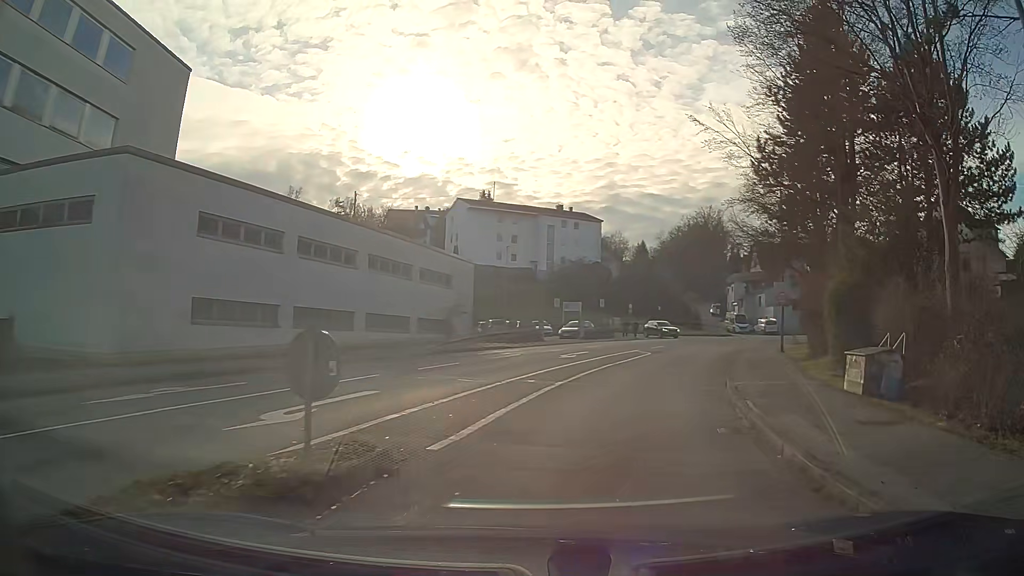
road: residential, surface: asphalt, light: Day
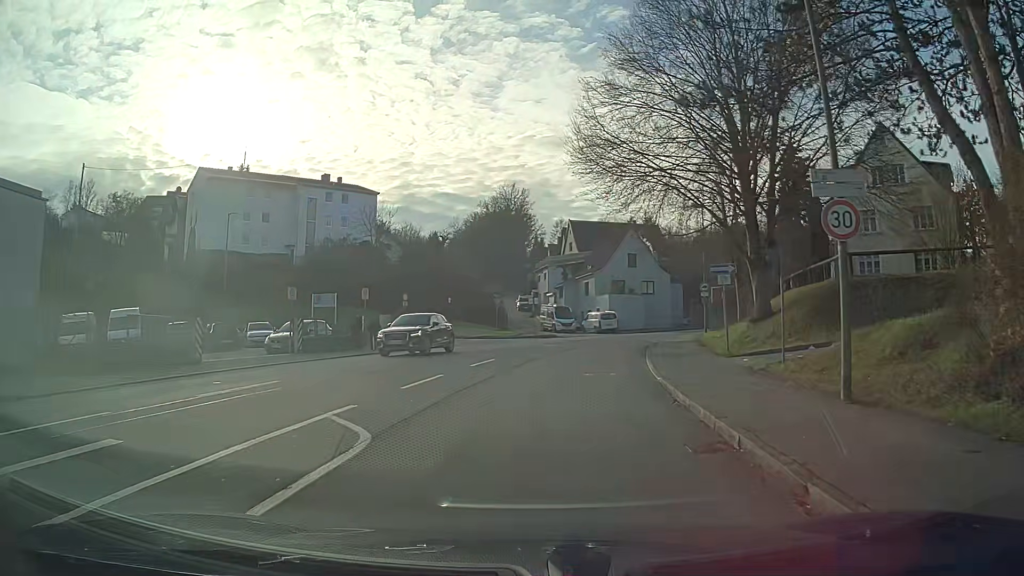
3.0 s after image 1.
(+3.3, +23.1) m; +14°
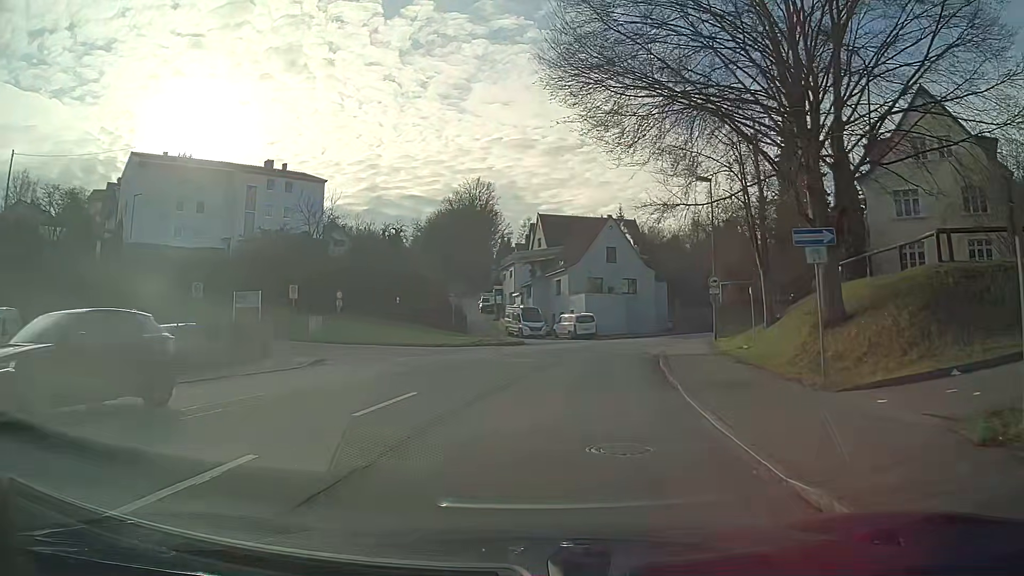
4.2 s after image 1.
(+0.2, +9.1) m; +3°
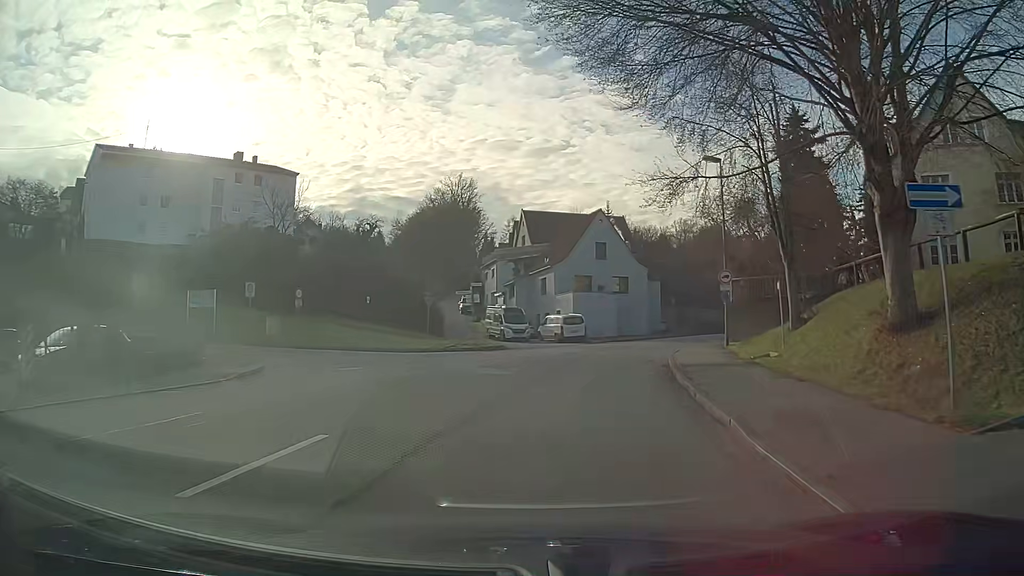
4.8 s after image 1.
(+0.1, +4.5) m; +2°
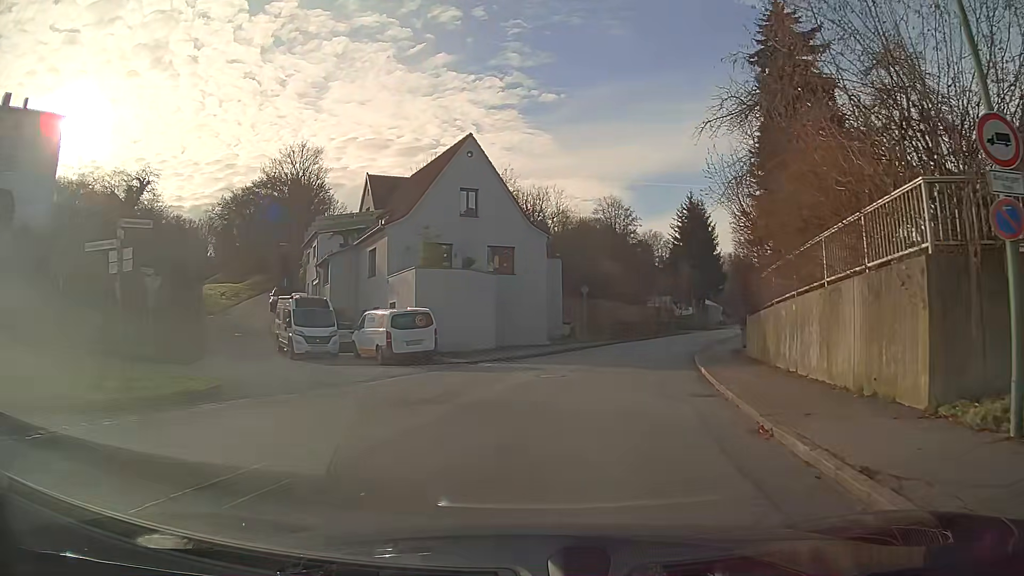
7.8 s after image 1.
(+2.2, +22.4) m; +12°
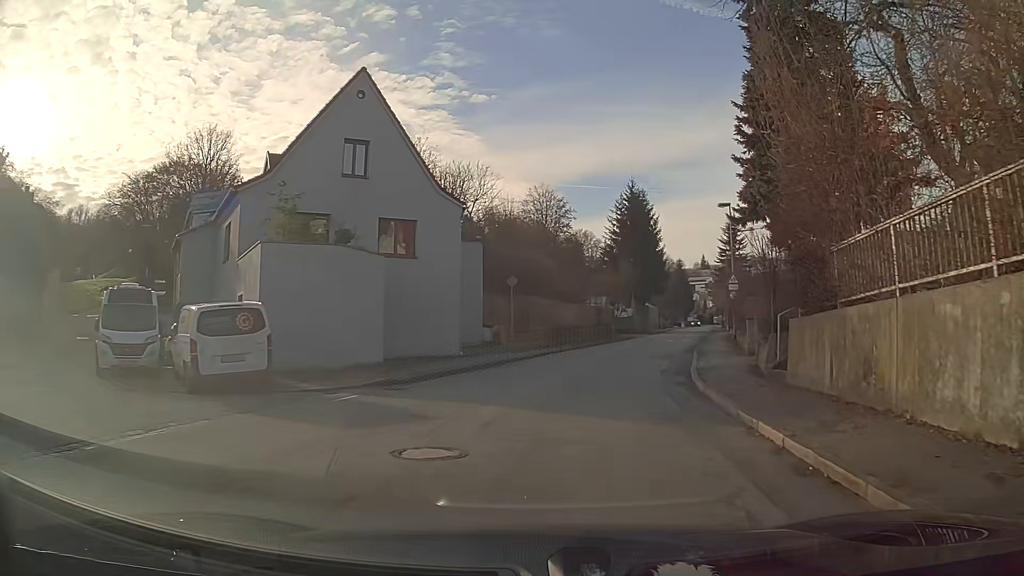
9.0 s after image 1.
(+0.5, +9.1) m; +6°
(+1, +10) (+3, +20) (+5, +29) (+7, +39) (+10, +49) (+12, +59) (+15, +68) (+17, +78) (+20, +88) (+22, +97) m
